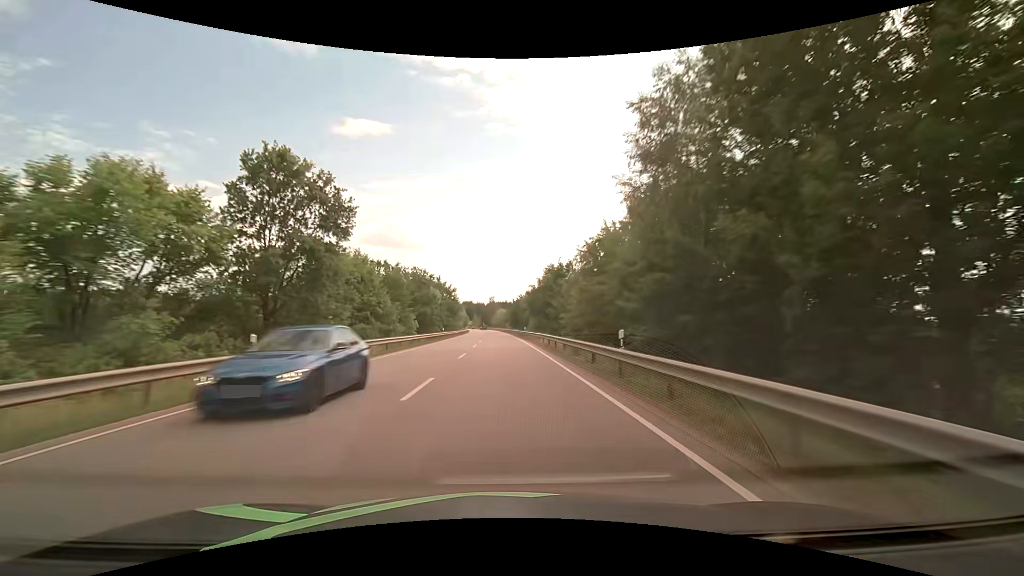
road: primary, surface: asphalt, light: Day
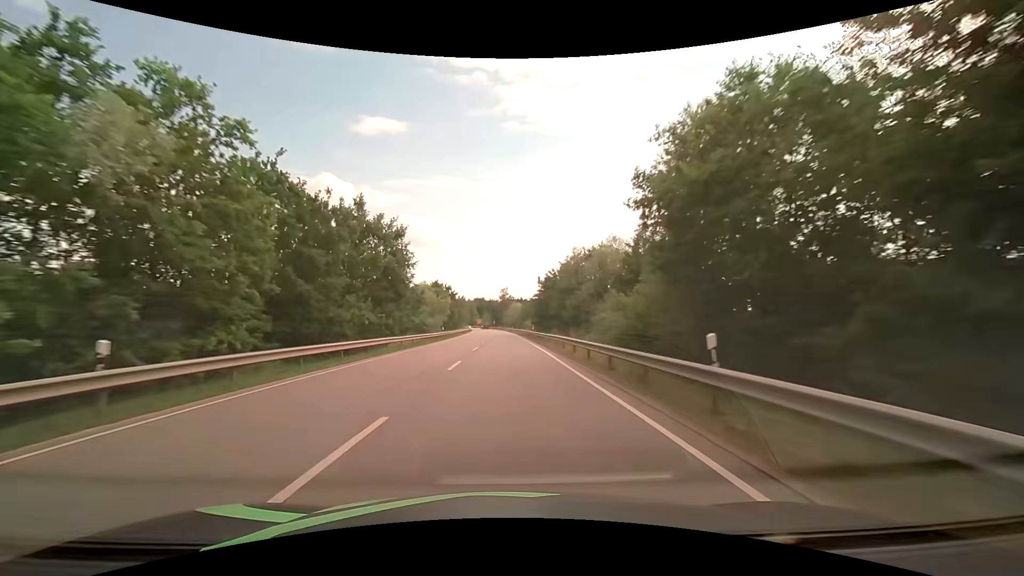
(-0.7, +53.4) m; -1°
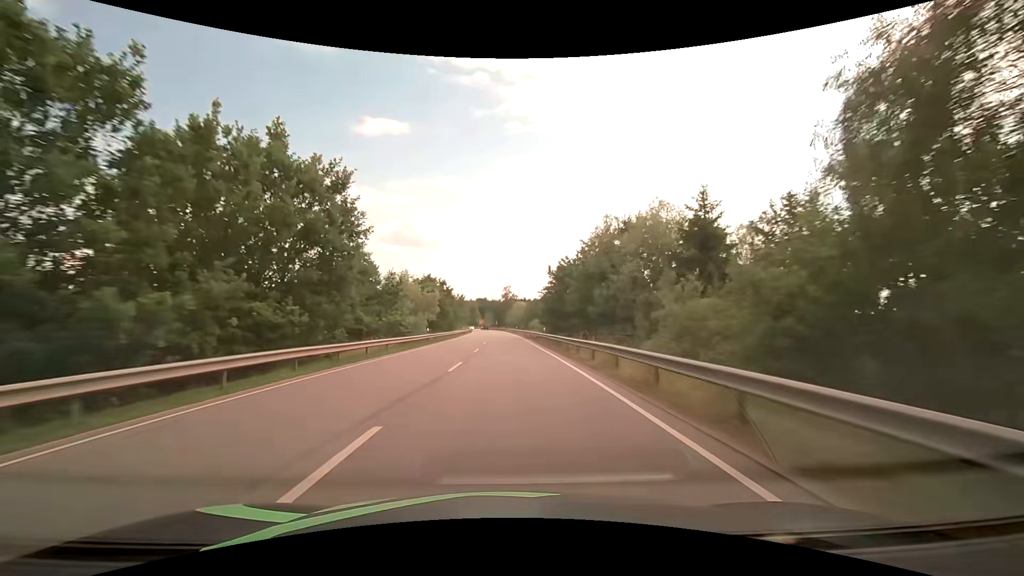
(-0.1, +12.7) m; 0°
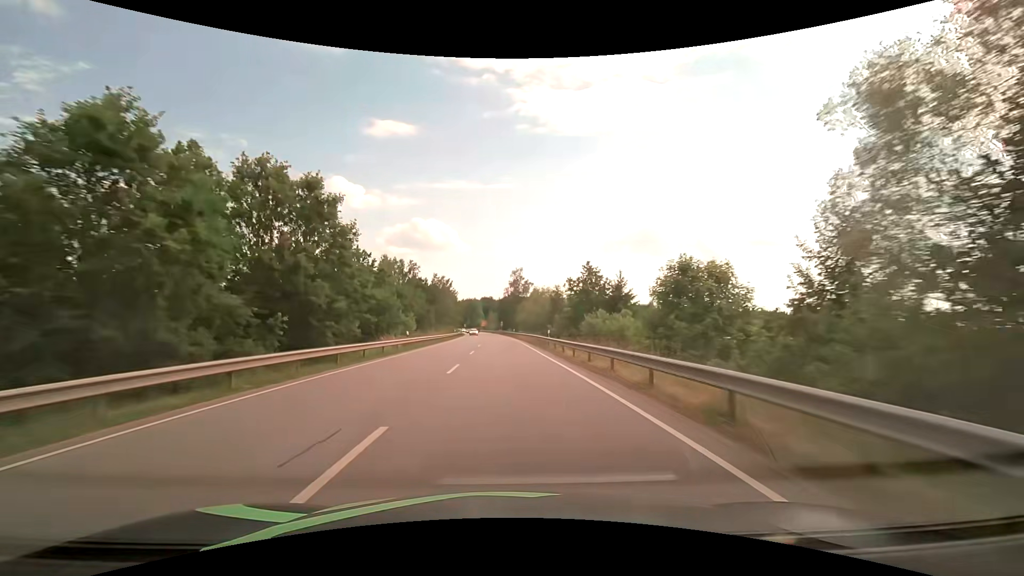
(-1.2, +59.5) m; -1°
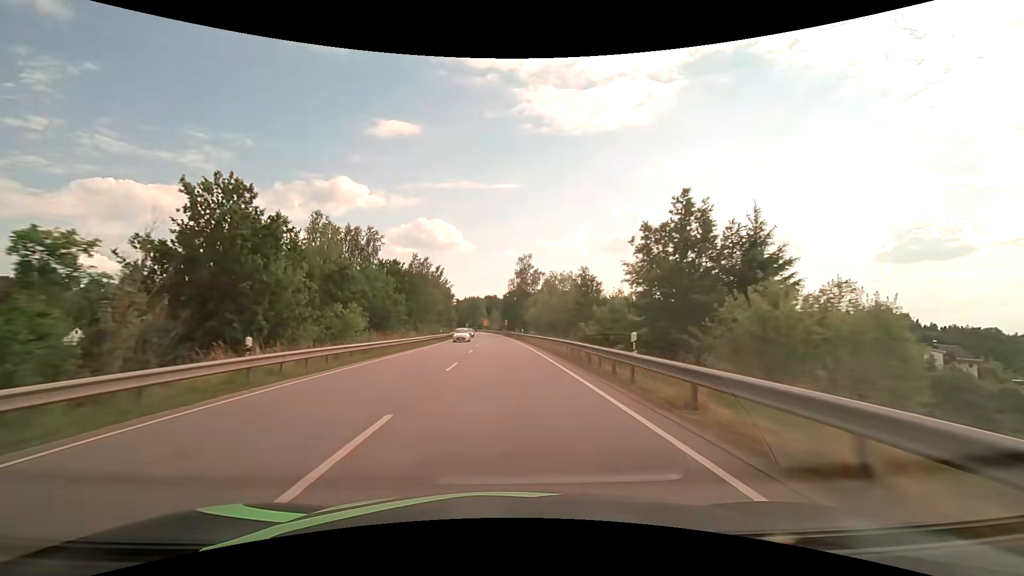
(-0.2, +23.0) m; -1°
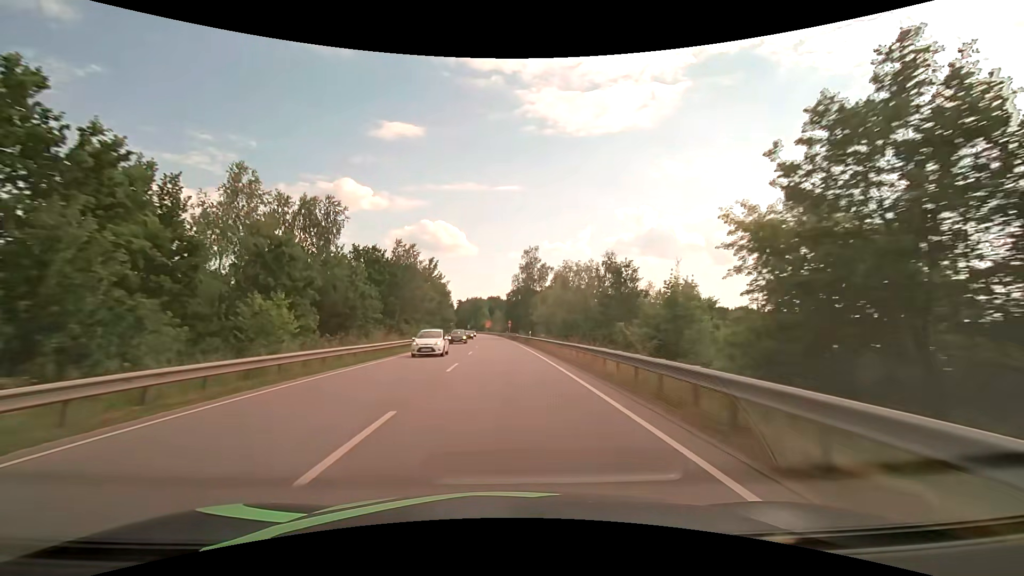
(0.0, +11.7) m; 0°
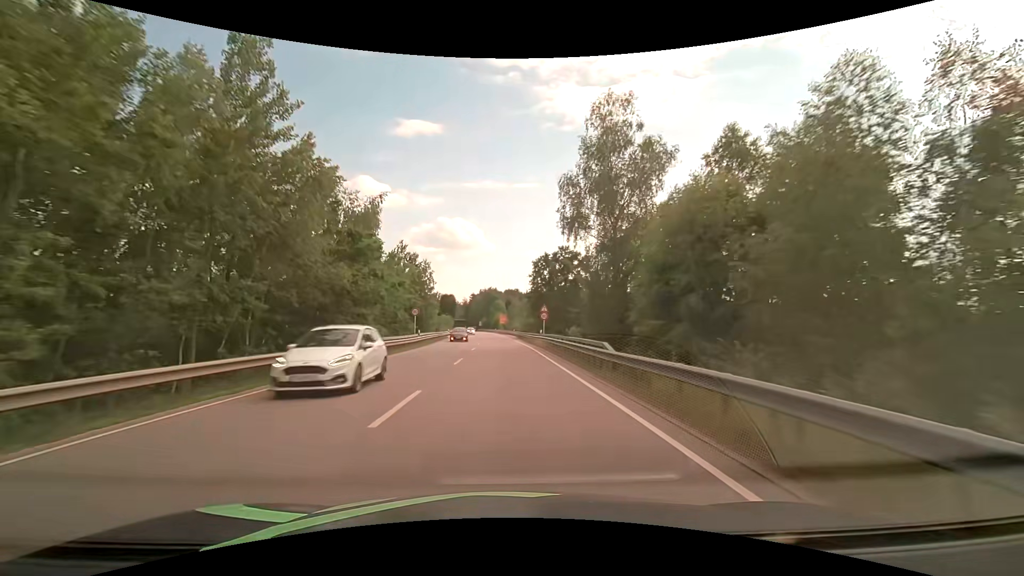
(-1.1, +57.3) m; -2°
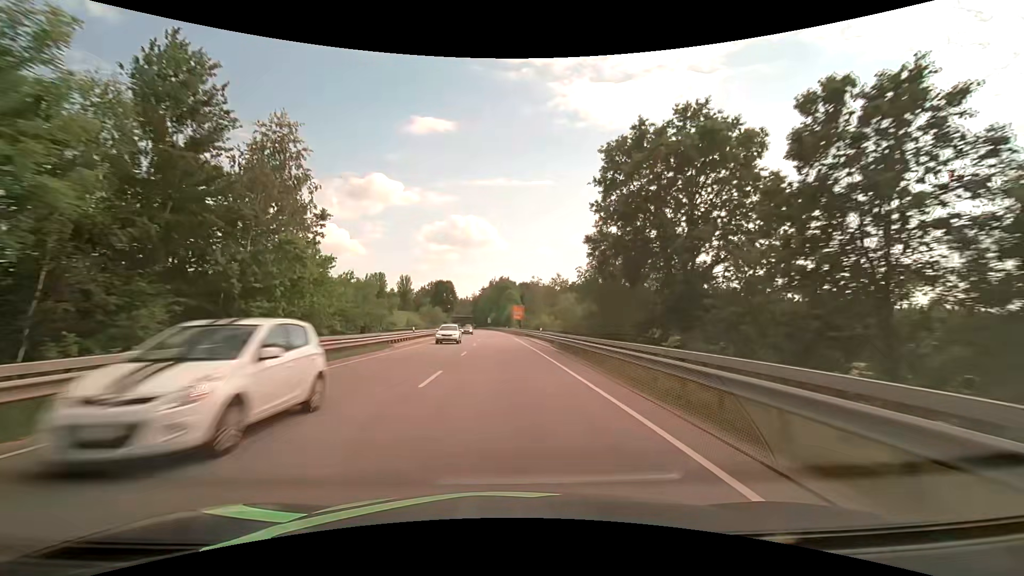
(-0.8, +44.0) m; -2°
(0, +10) (0, +20) (0, +30) (0, +40) (-1, +50) (-1, +60) (-2, +70) (-2, +80) (-3, +90) (-3, +100) m
